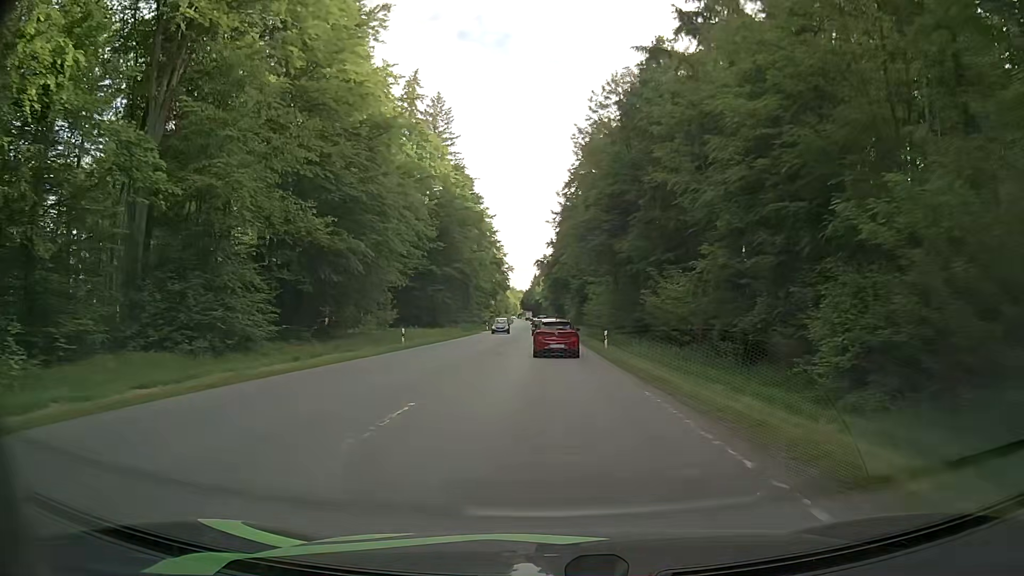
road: secondary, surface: asphalt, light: Day
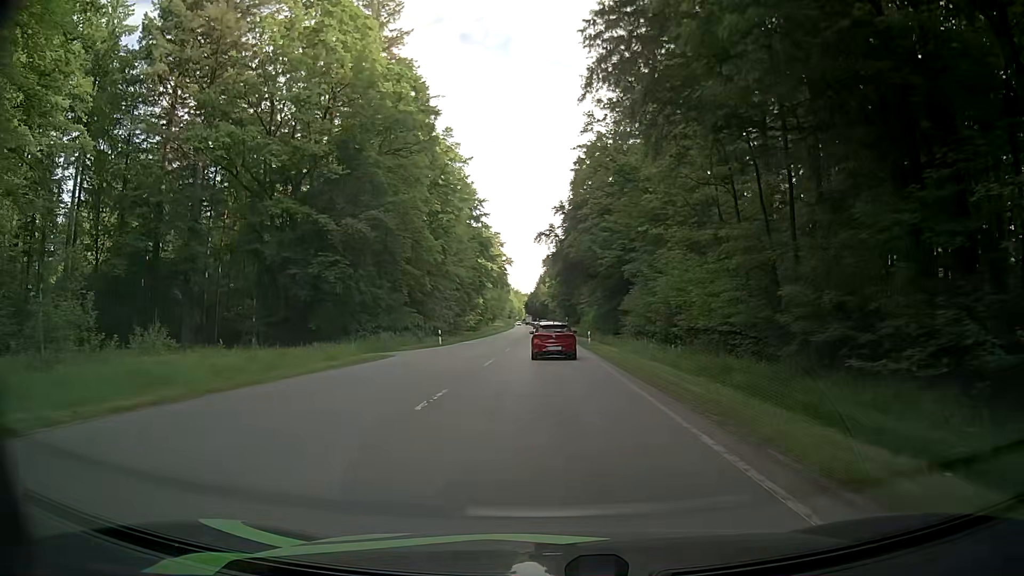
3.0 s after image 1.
(-0.2, +44.5) m; 0°
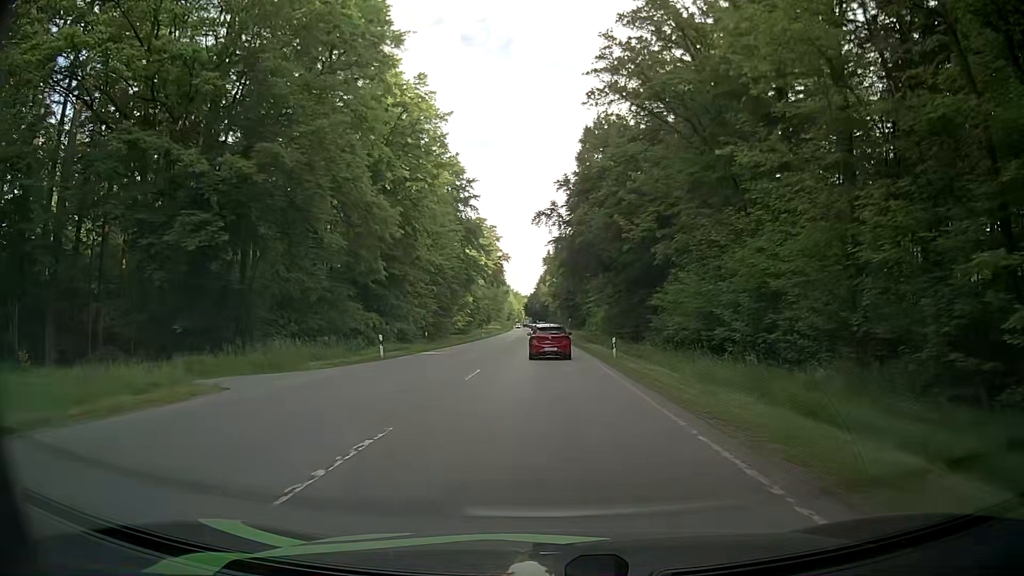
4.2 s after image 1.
(-0.2, +17.0) m; 0°
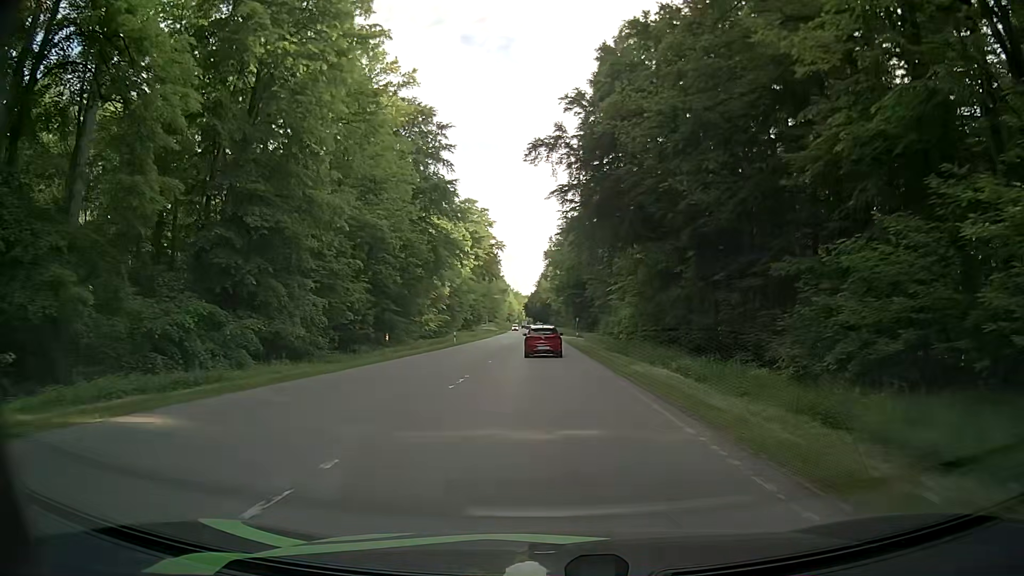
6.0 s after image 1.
(0.0, +26.6) m; 0°
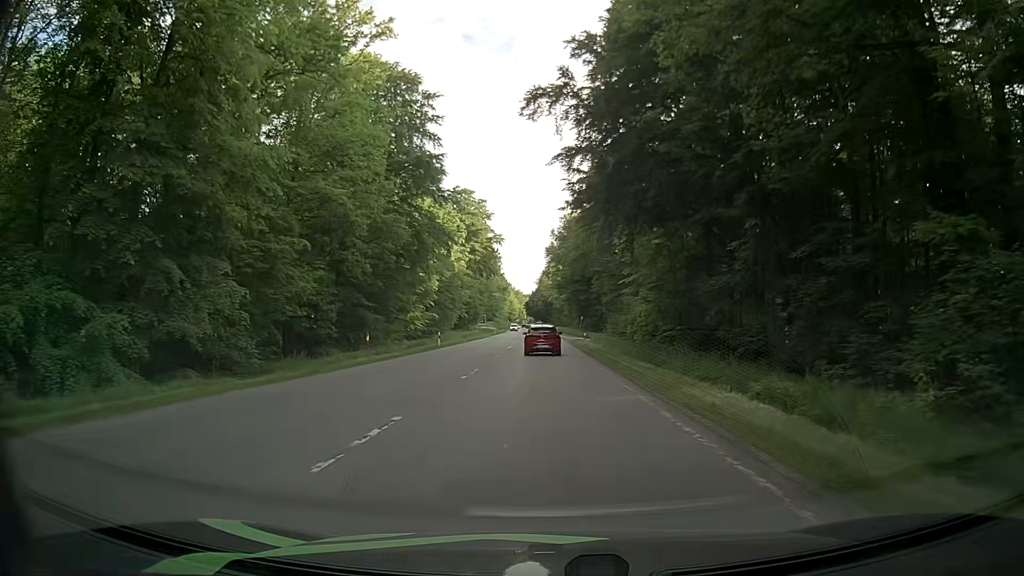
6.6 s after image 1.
(-0.1, +9.1) m; -1°
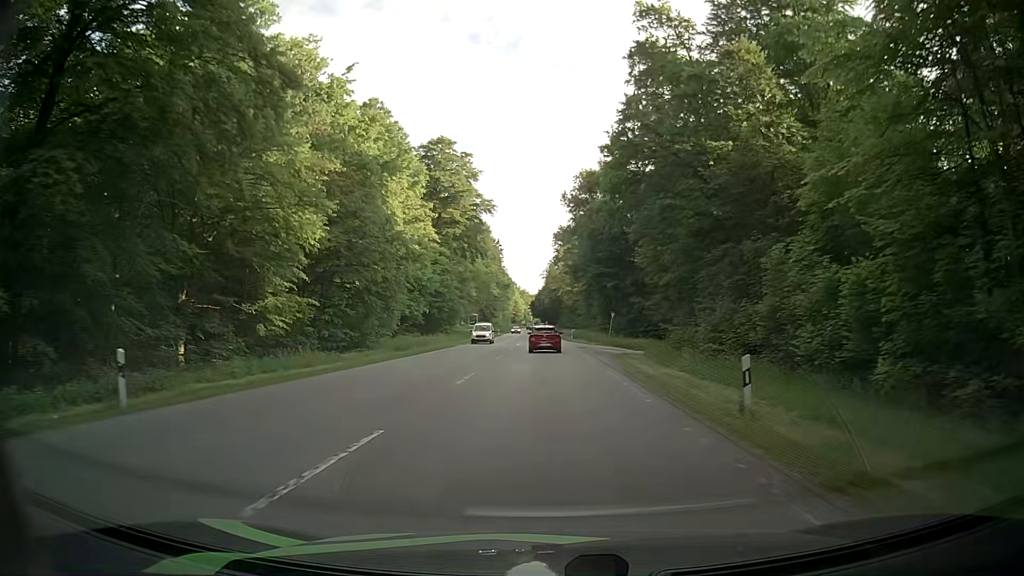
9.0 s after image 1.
(+0.4, +37.9) m; -1°
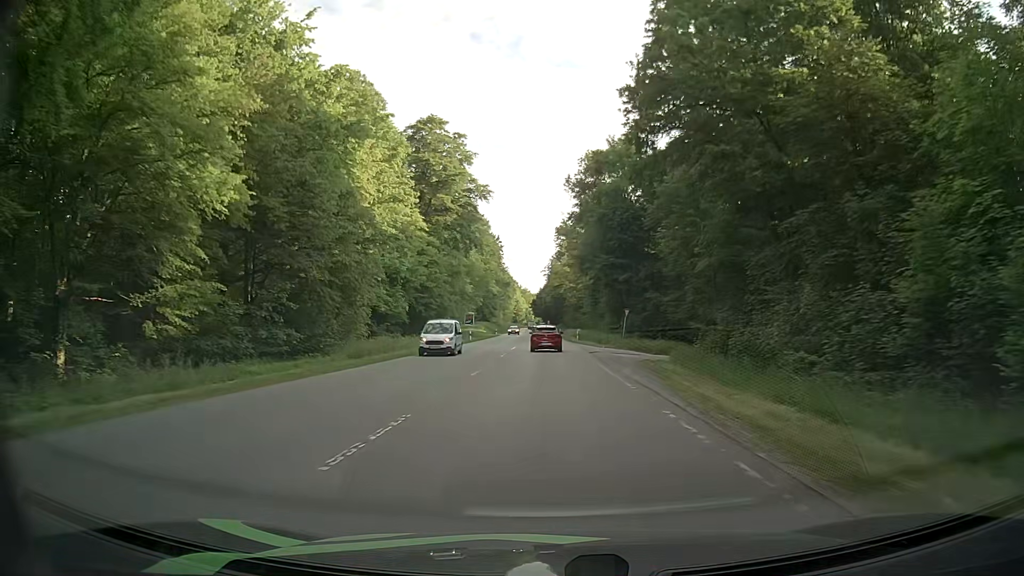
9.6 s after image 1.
(+0.1, +9.8) m; +1°
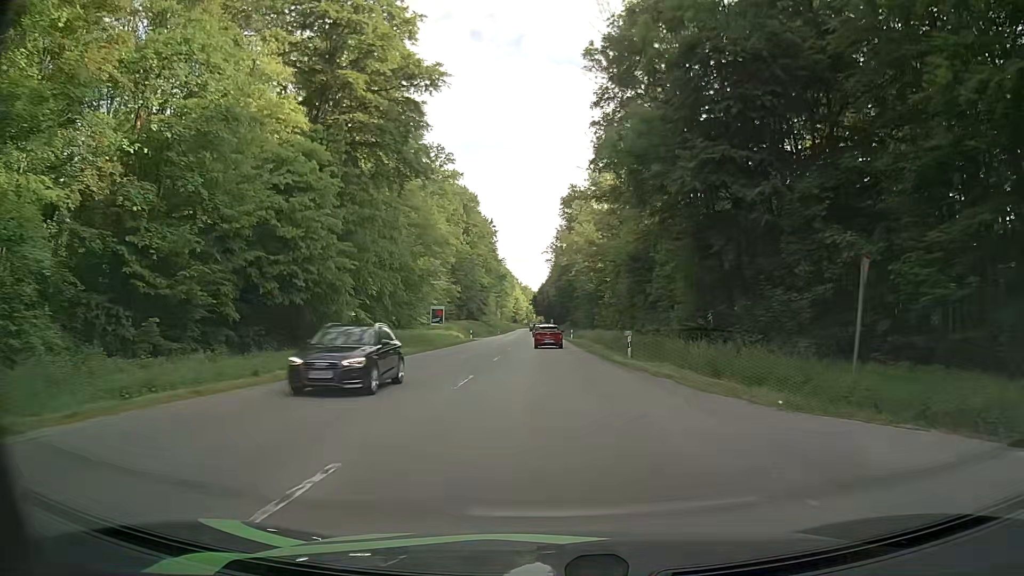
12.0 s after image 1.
(-0.4, +40.3) m; 0°
(0, +10) (0, +20) (0, +30) (-1, +40) (-1, +50) (-1, +60) (-2, +70) (-2, +80) (-2, +90) (-3, +100) m
